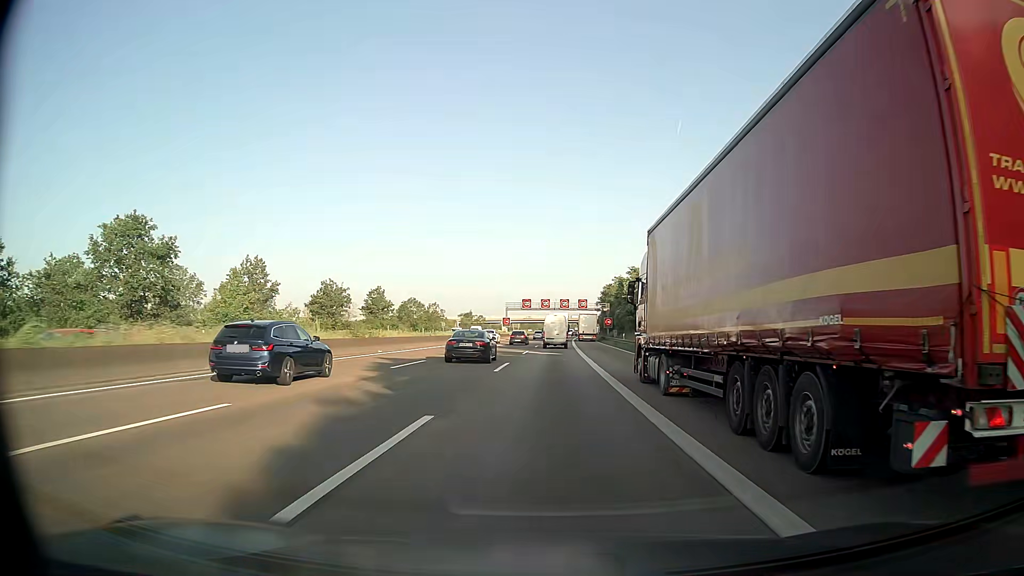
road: motorway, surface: asphalt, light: Day
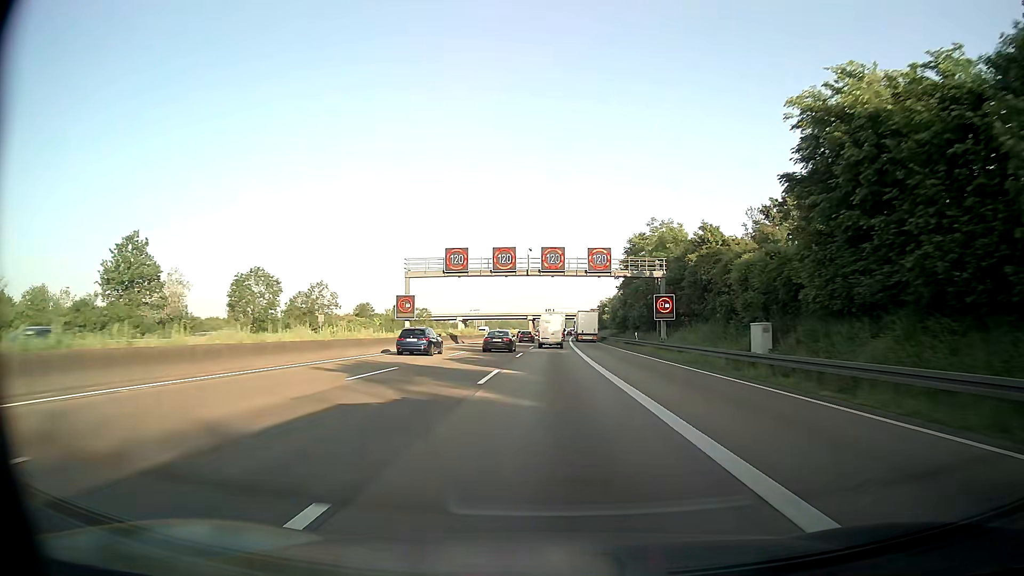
(+1.5, +77.4) m; +2°
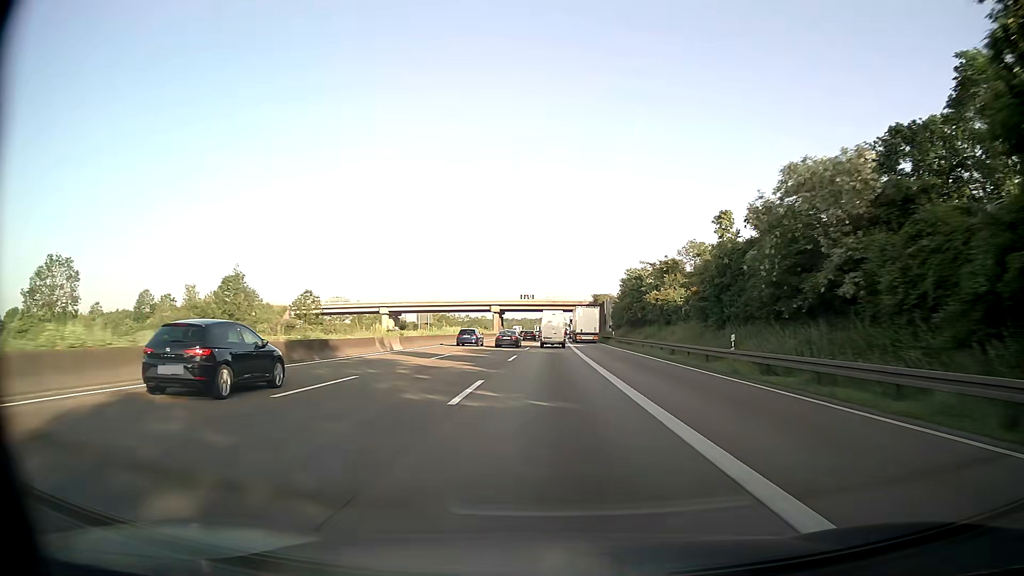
(+1.0, +77.1) m; +2°
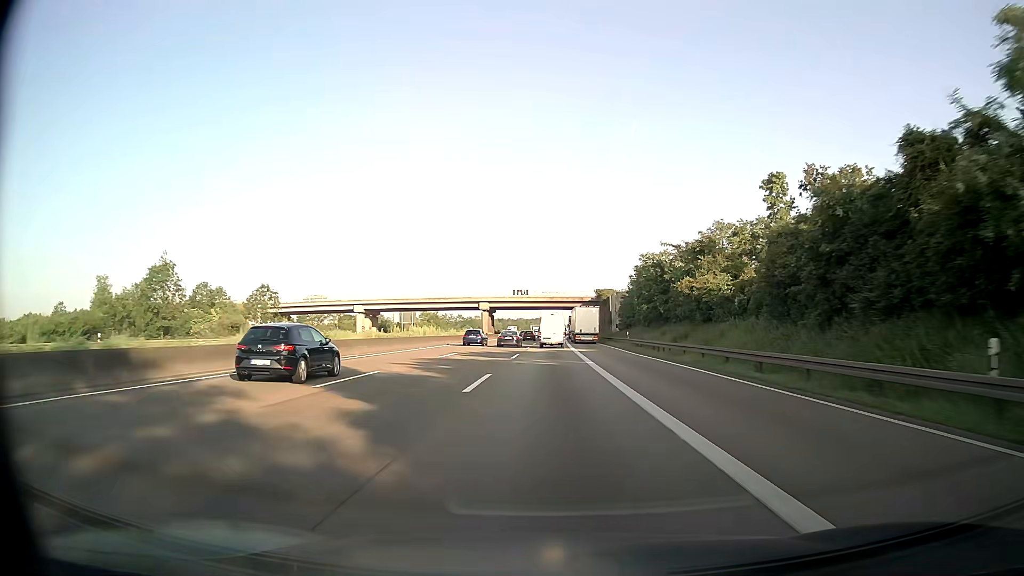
(0.0, +15.4) m; 0°
(0, +10) (0, +20) (0, +30) (0, +40) (0, +50) (+1, +60) (+1, +70) (+1, +80) (+1, +90) (+1, +100) m
